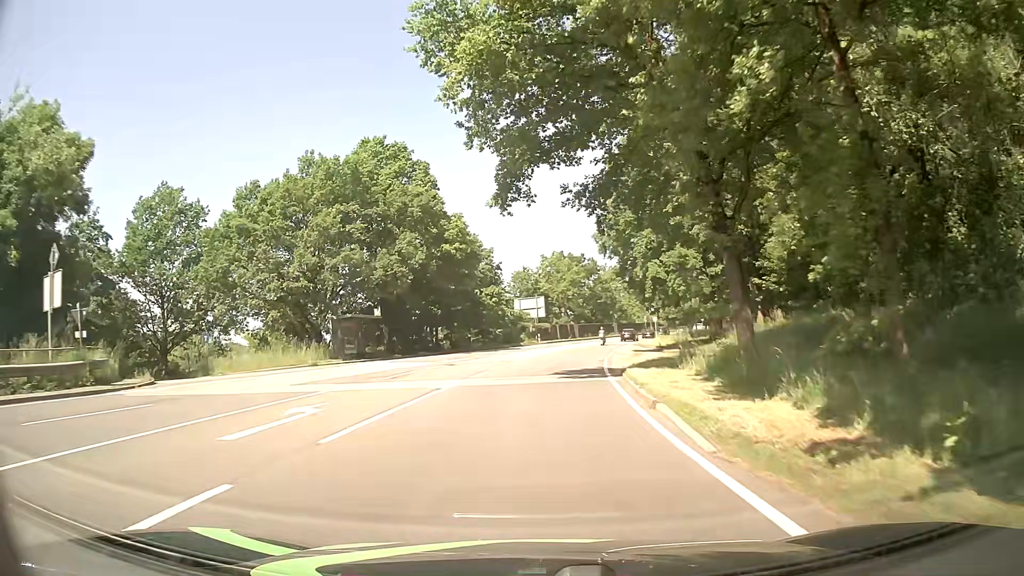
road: primary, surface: asphalt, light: Day
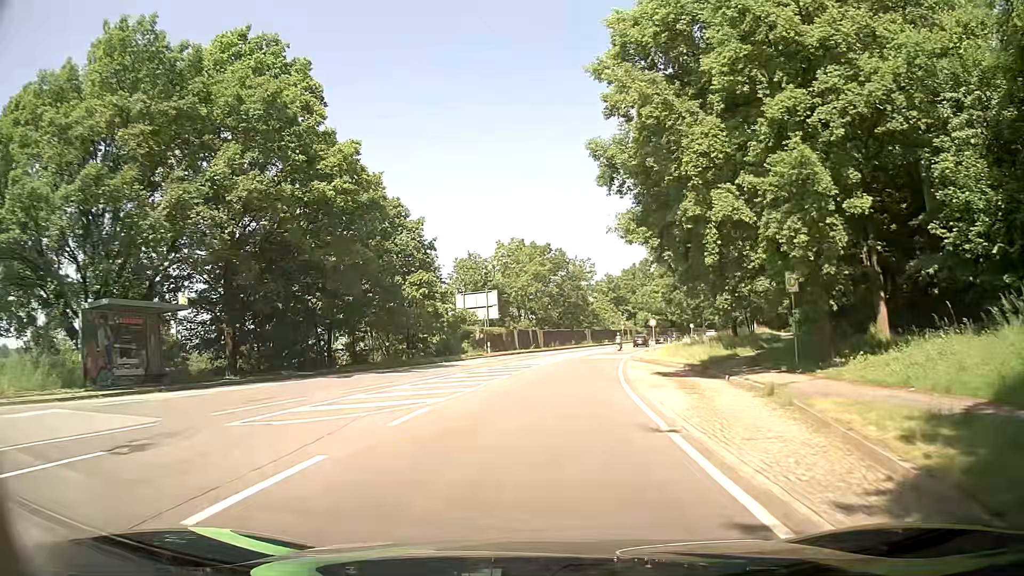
(+0.5, +22.8) m; +3°
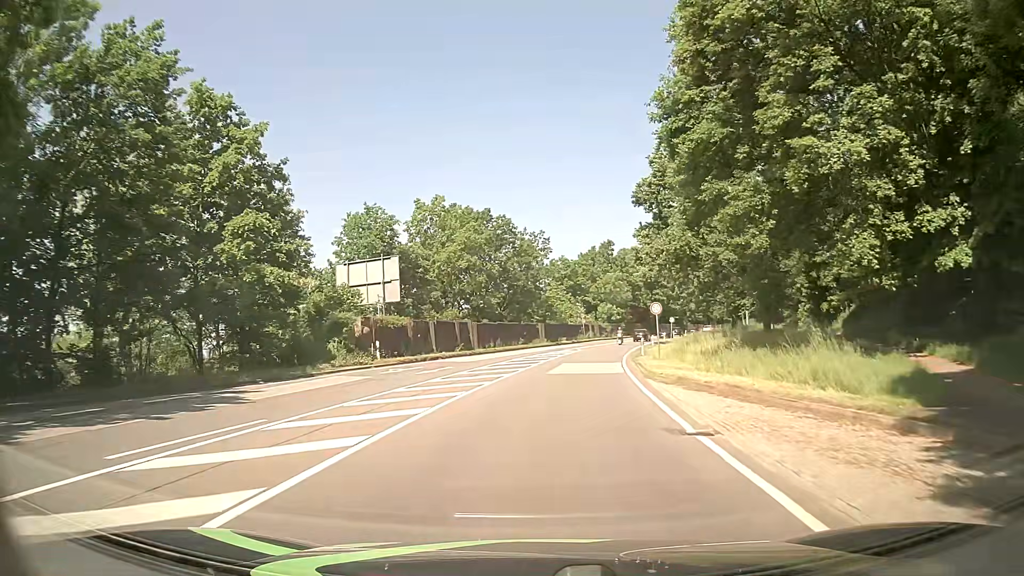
(+0.9, +22.8) m; +4°
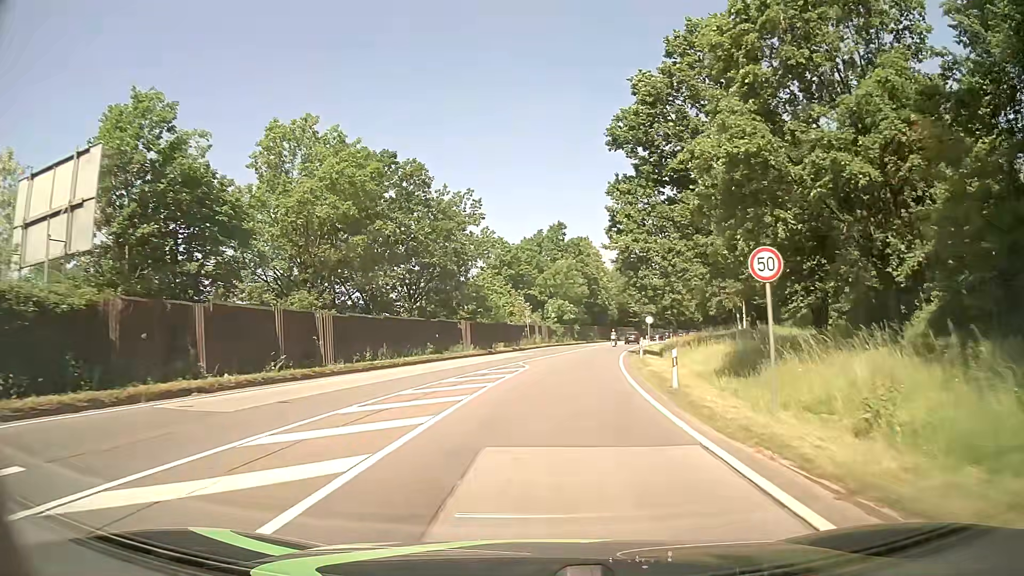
(+1.2, +22.8) m; +5°
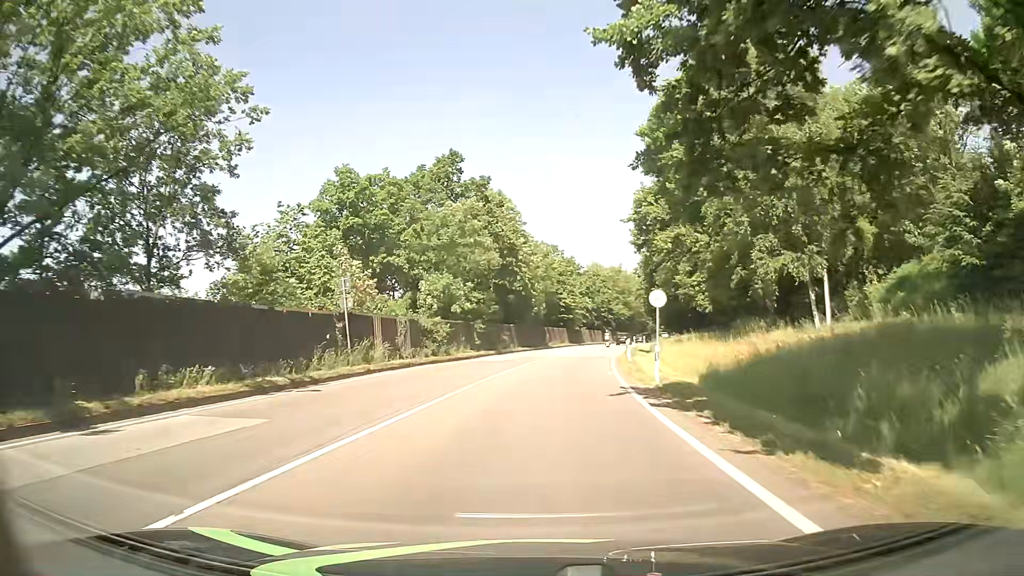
(+2.8, +37.9) m; +8°
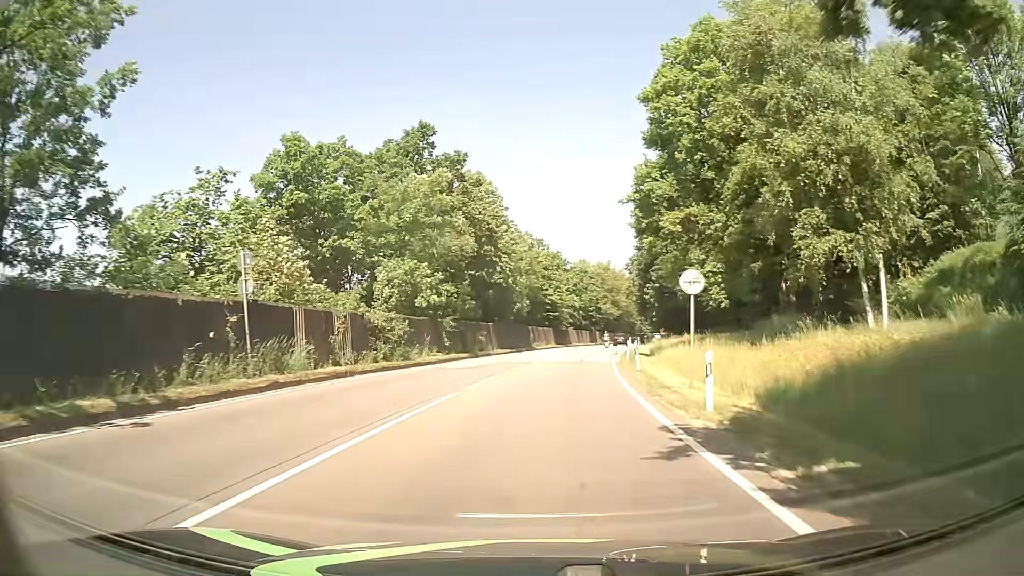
(0.0, +7.6) m; +1°
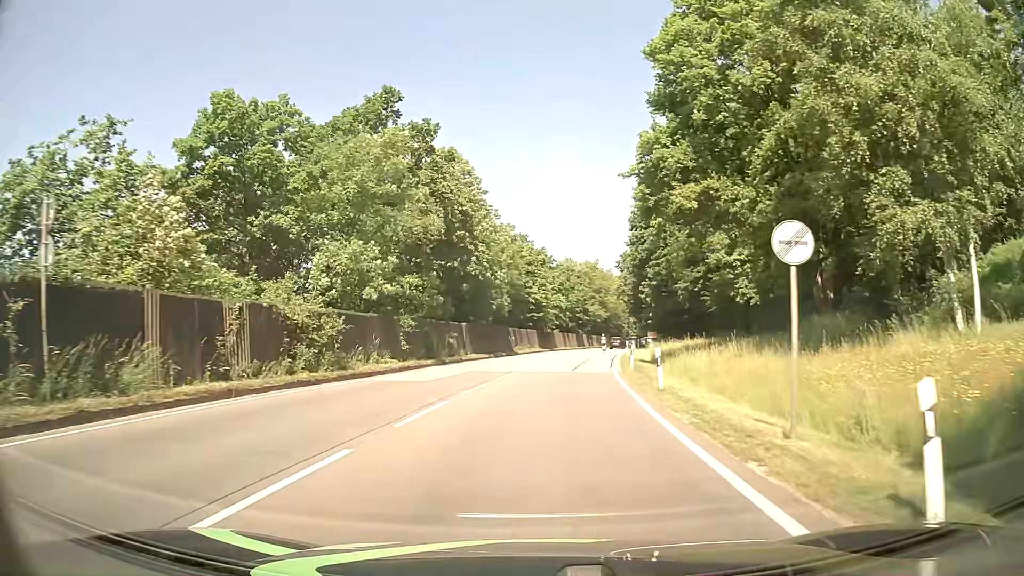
(+0.1, +7.6) m; +2°
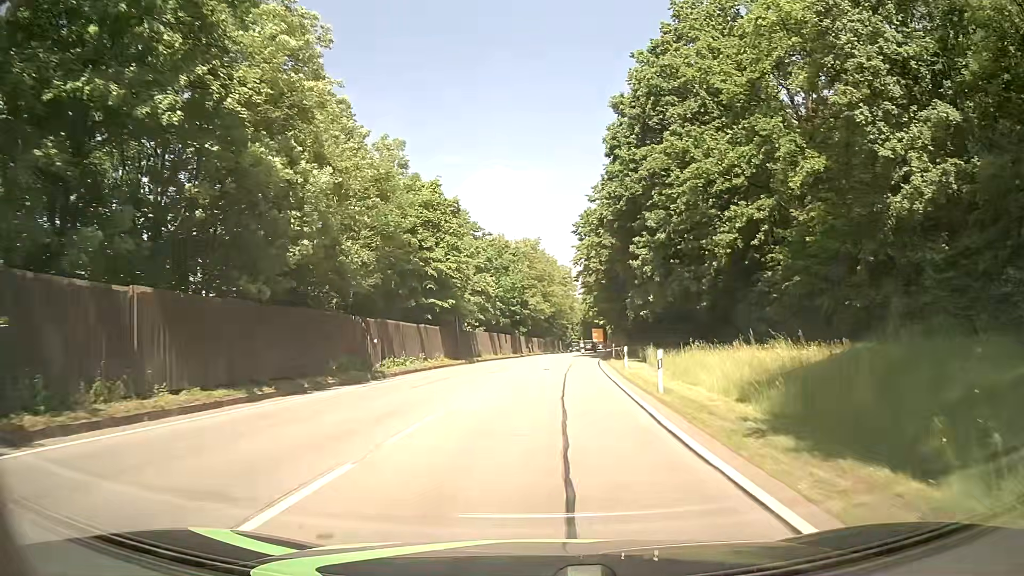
(+1.3, +30.5) m; +5°
(0, +10) (+1, +20) (+1, +30) (+2, +40) (+3, +50) (+5, +60) (+6, +70) (+7, +80) (+8, +90) (+10, +99) m
